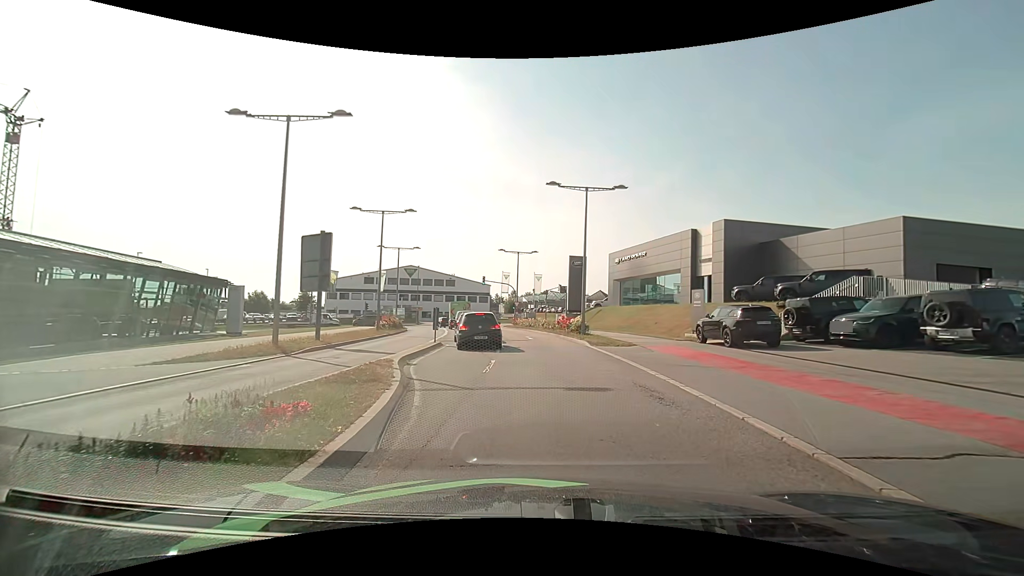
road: secondary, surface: asphalt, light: Day
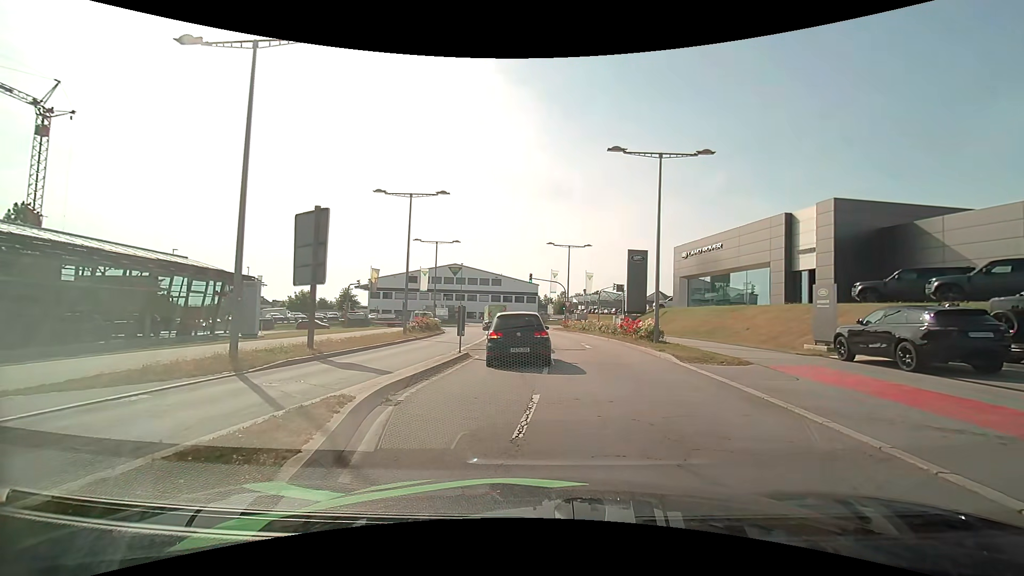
(-0.3, +6.0) m; -6°
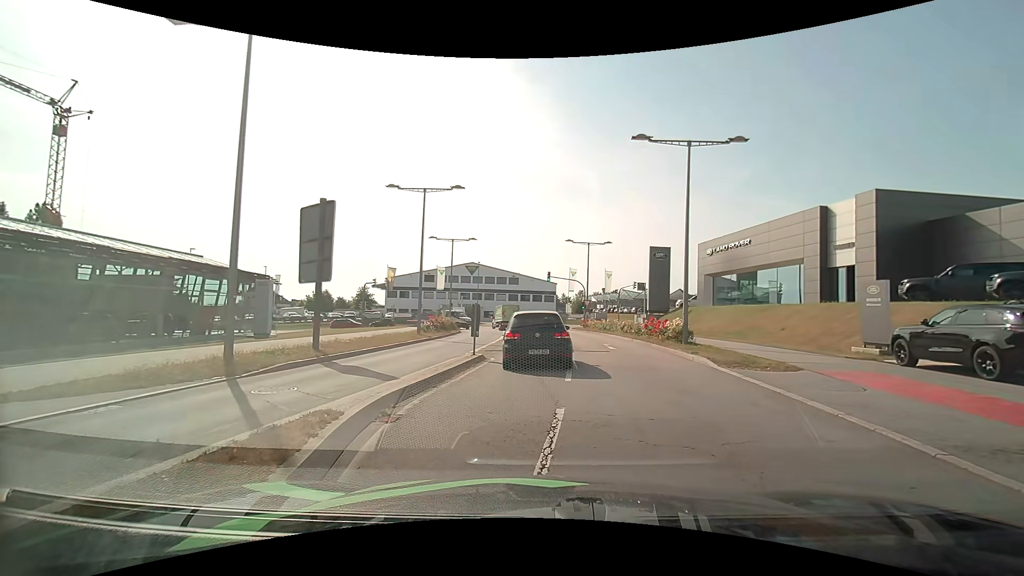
(0.0, +1.3) m; -3°
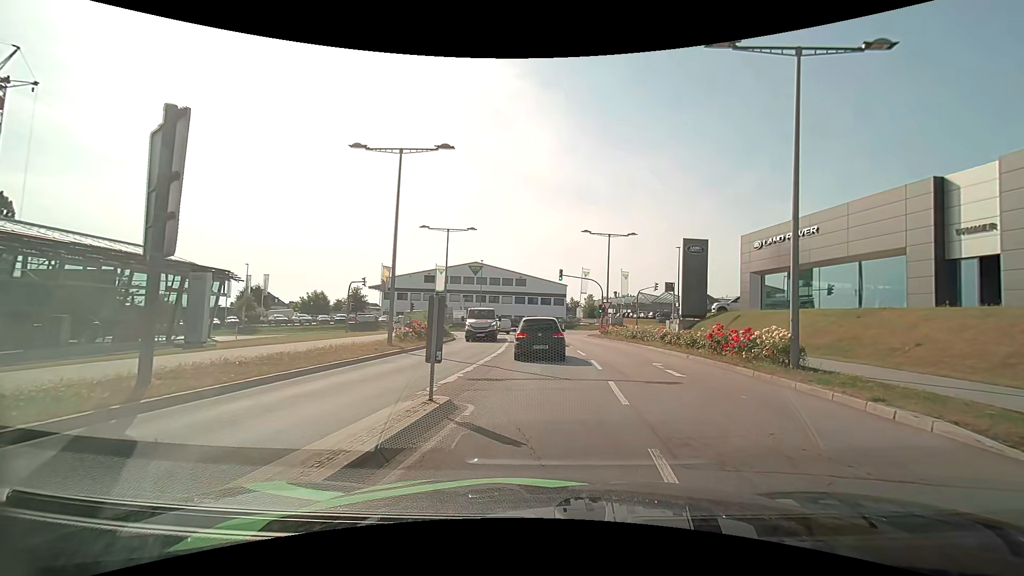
(-0.1, +8.2) m; 0°
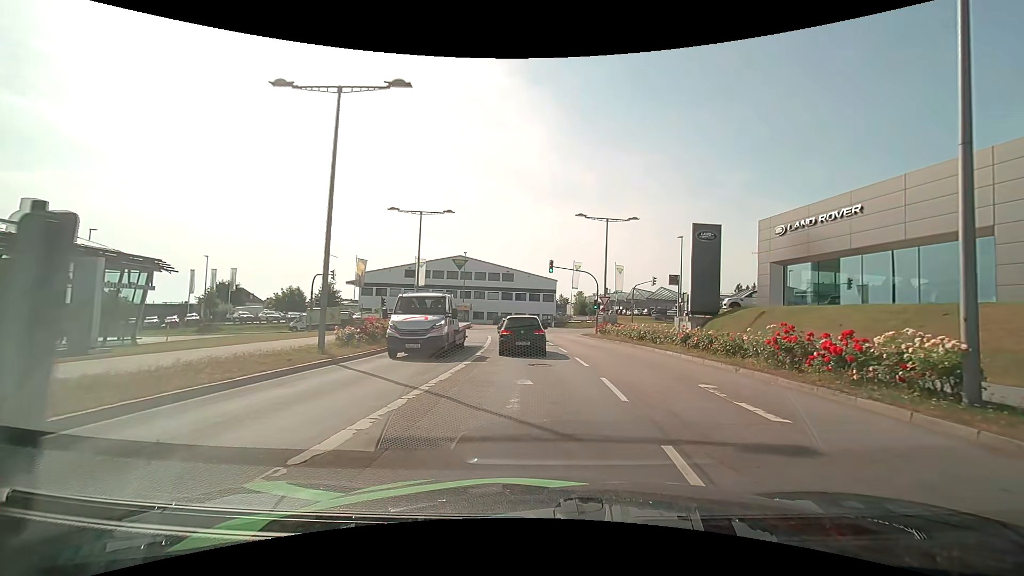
(+0.1, +6.0) m; +1°
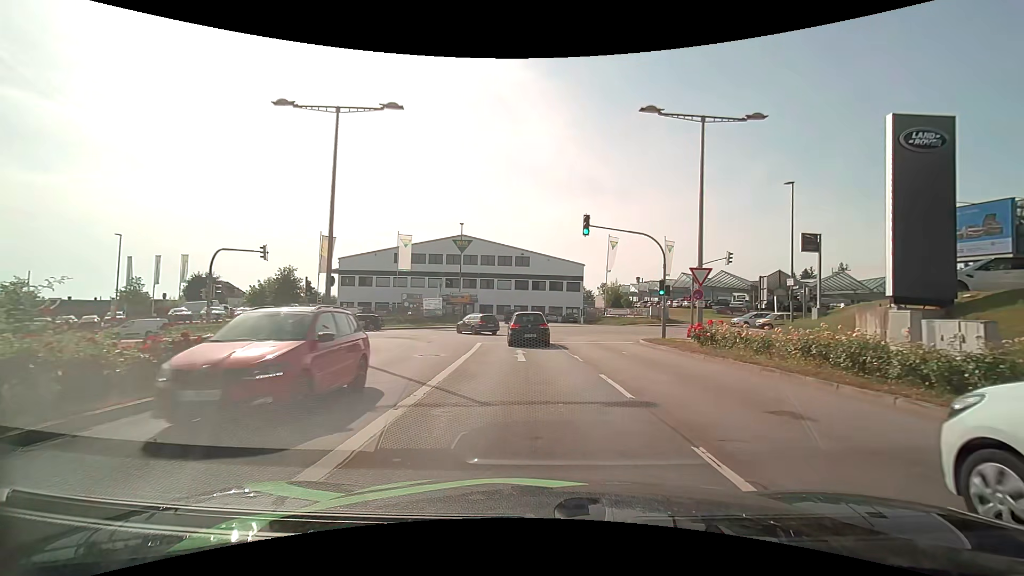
(-0.3, +18.3) m; -3°
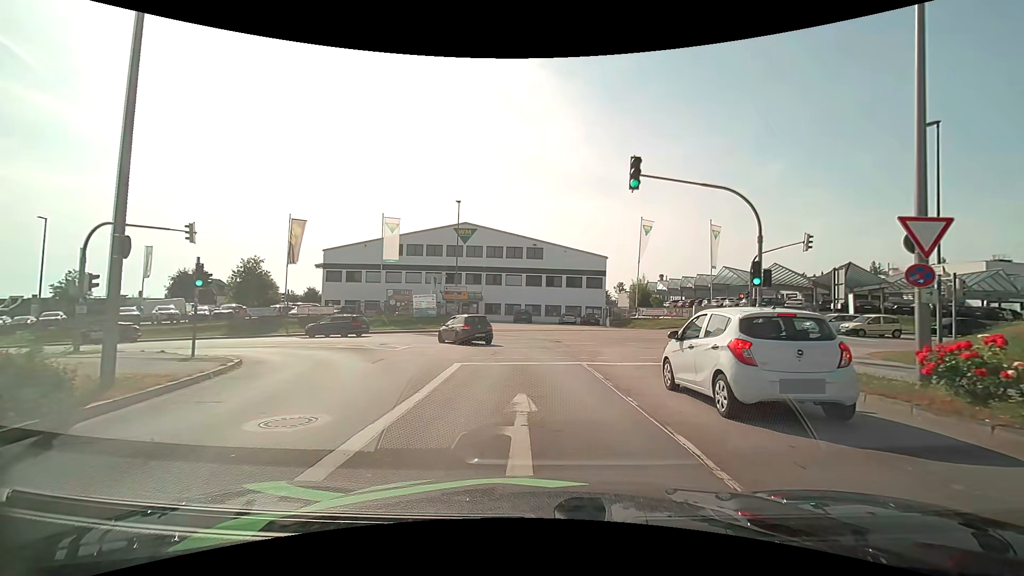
(-0.1, +10.0) m; -1°
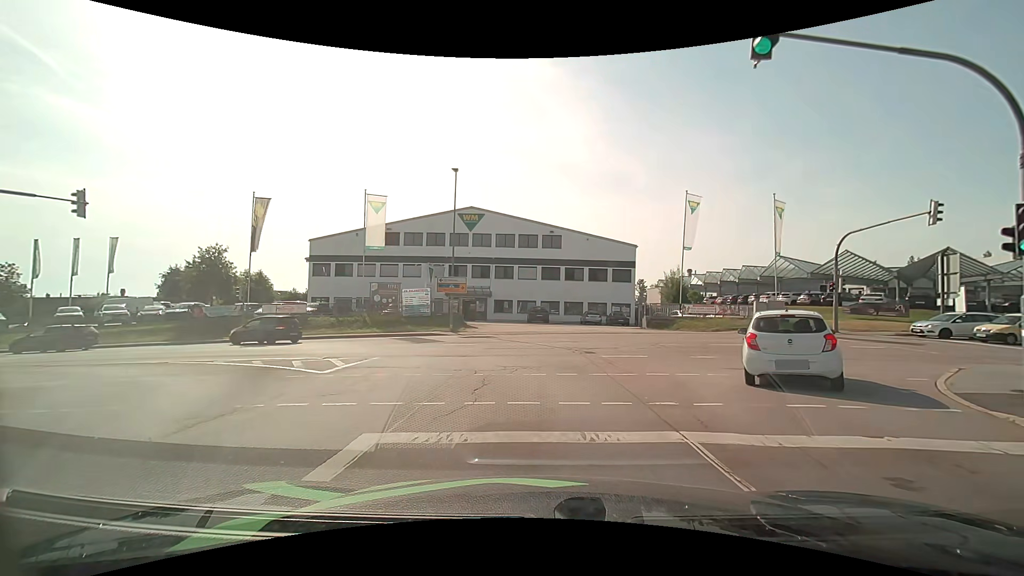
(-0.1, +8.6) m; -1°
(0, +10) (-4, +19) (-11, +26) (-20, +29) (-30, +30) (-40, +29) (-50, +29) (-60, +29) (-70, +29) (-80, +28) m
